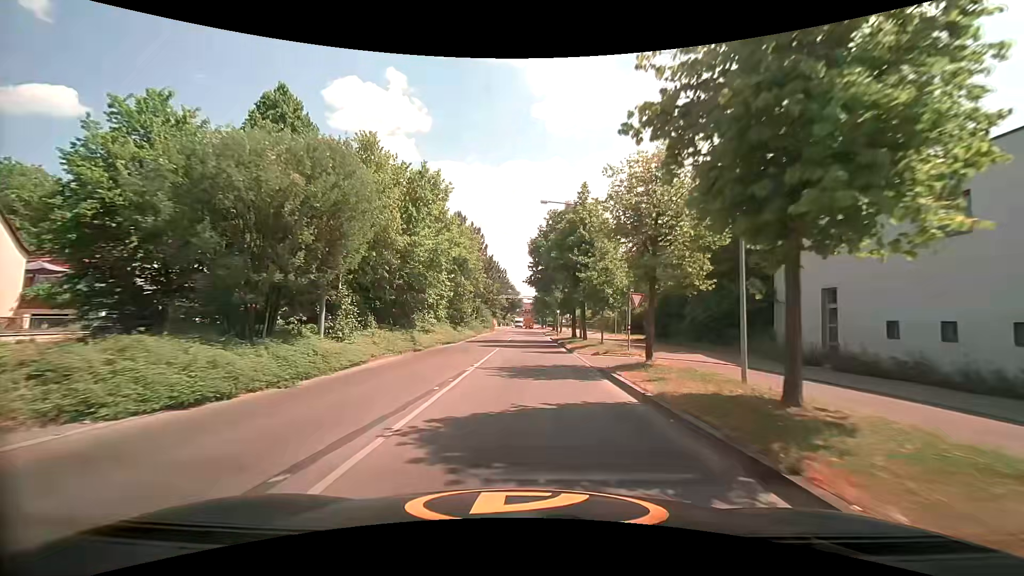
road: tertiary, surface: asphalt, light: Day
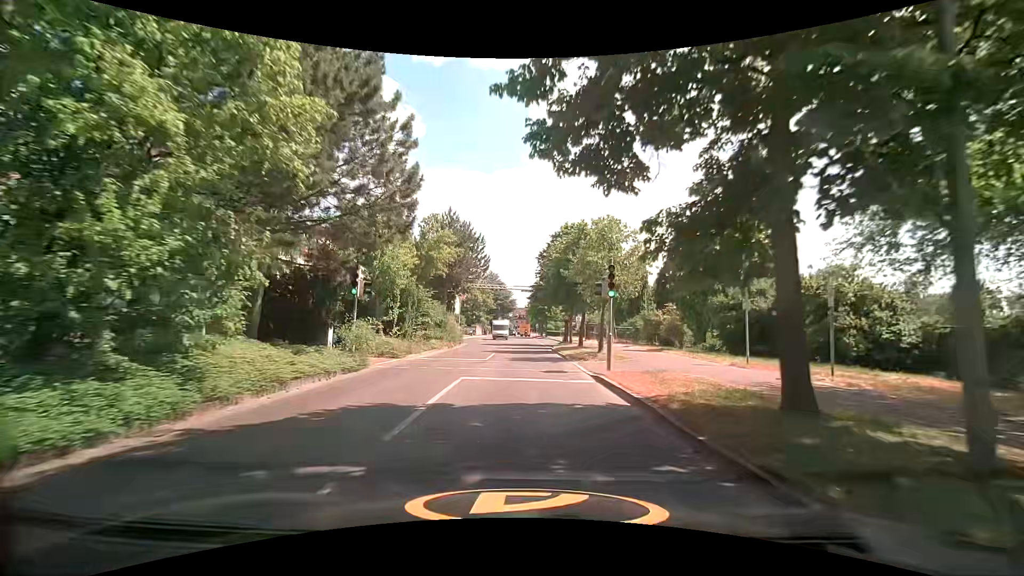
(+0.1, +32.4) m; +2°
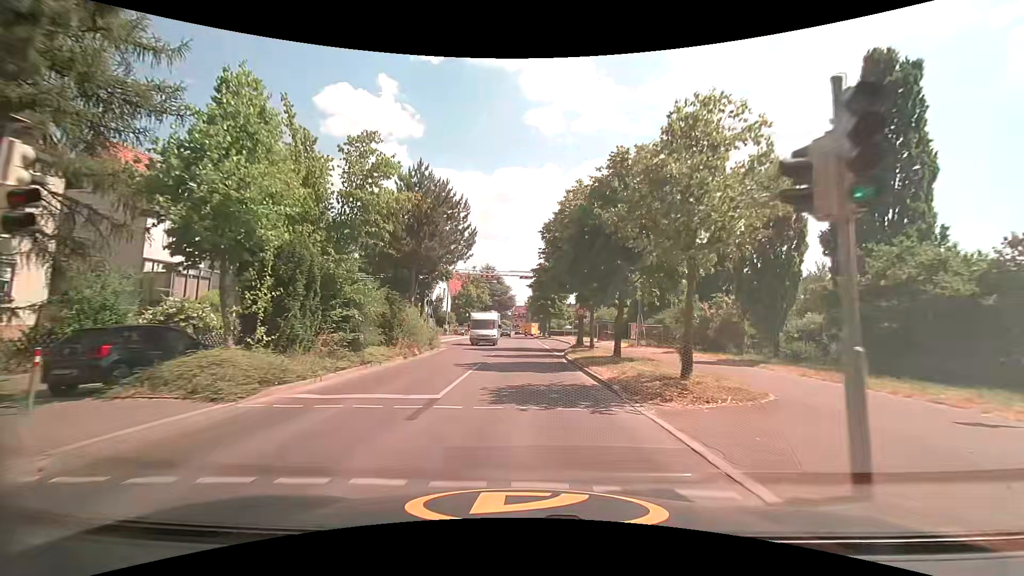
(-0.3, +12.4) m; 0°
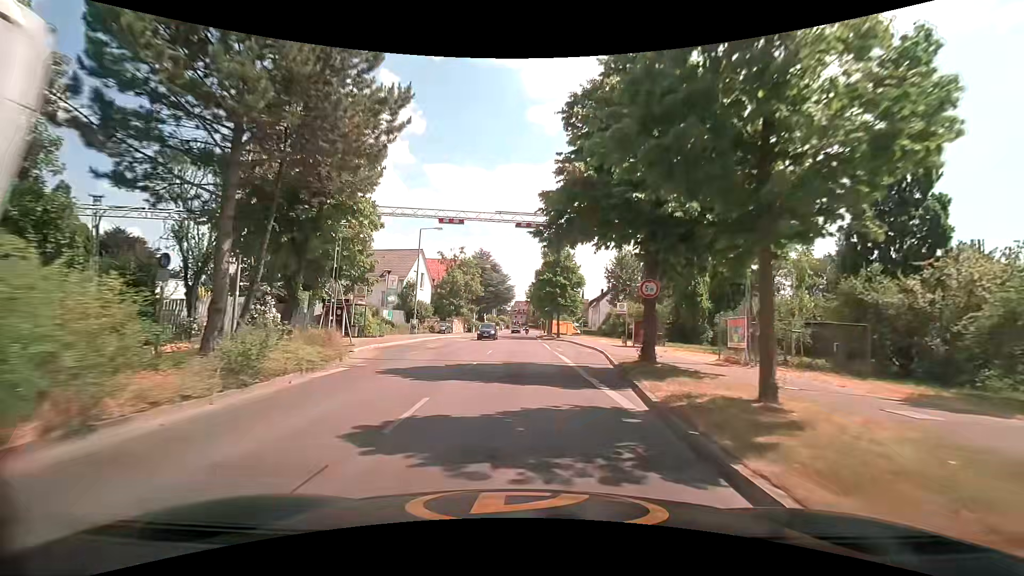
(-0.4, +19.3) m; -1°
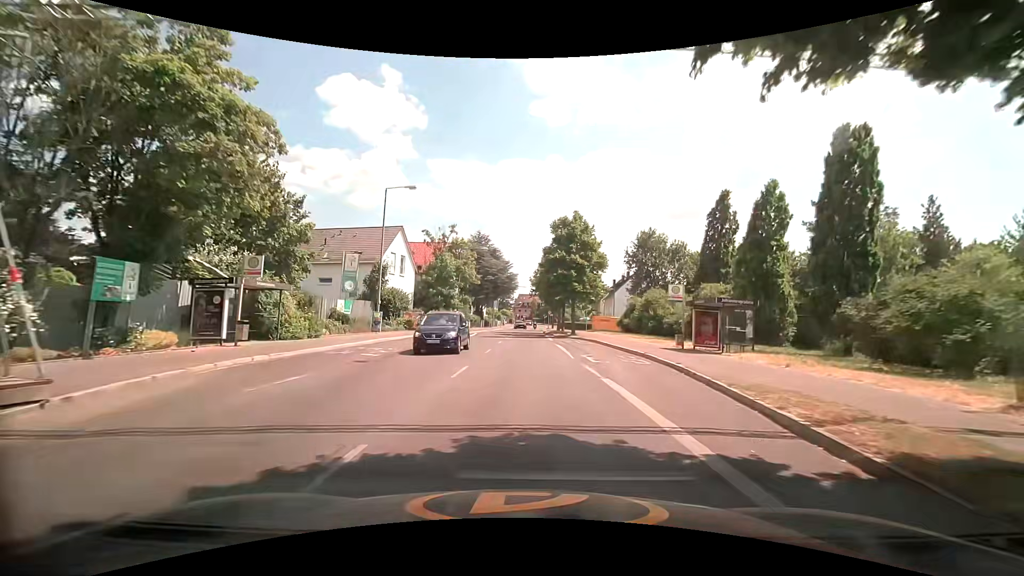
(-0.1, +13.1) m; -1°
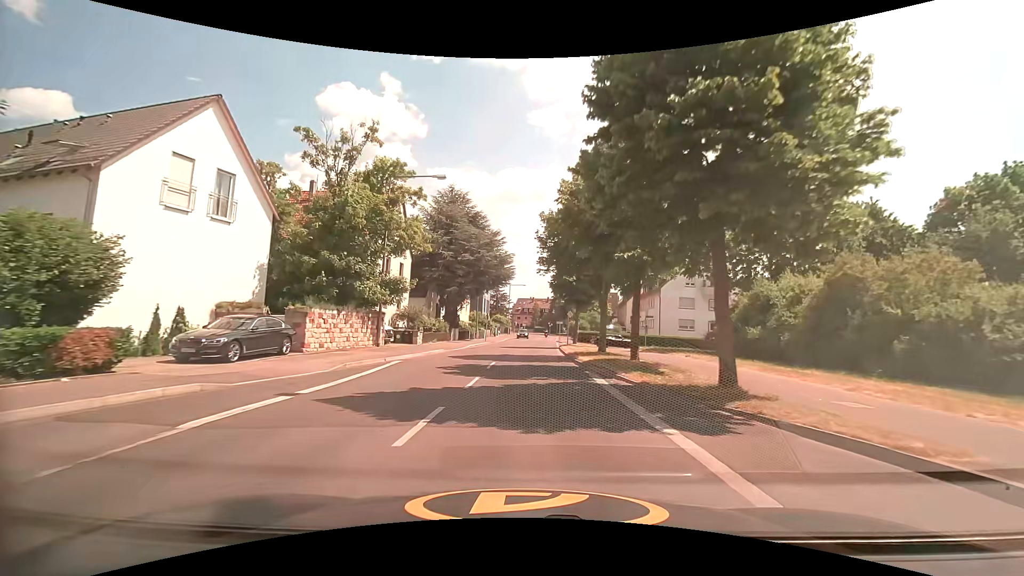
(+0.6, +33.0) m; +1°
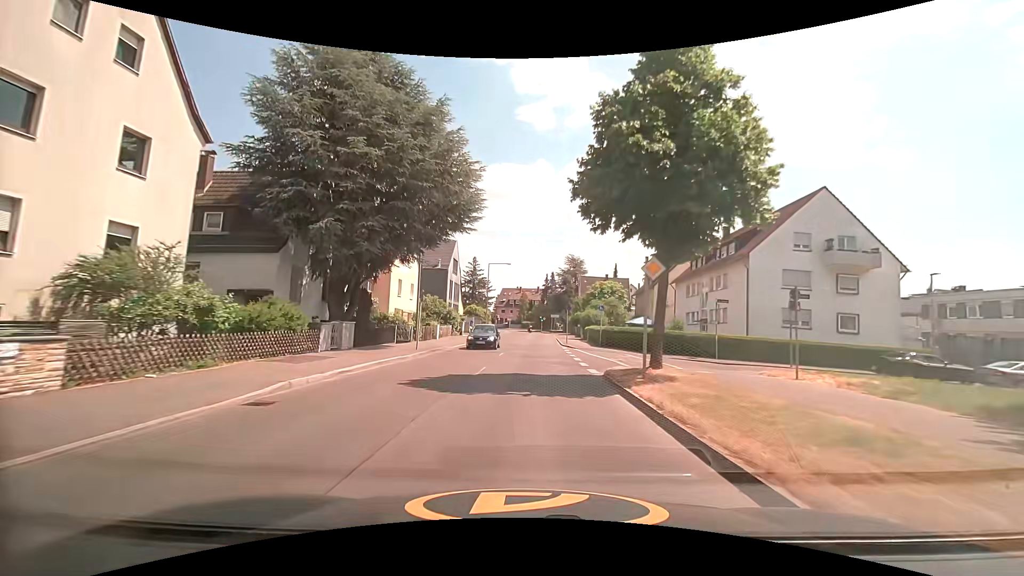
(+0.2, +28.7) m; +1°
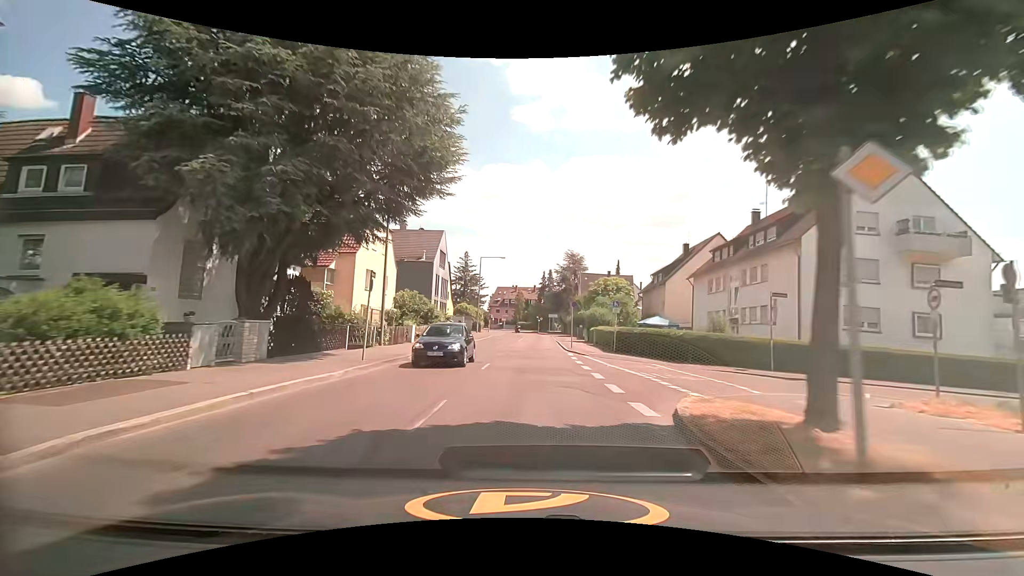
(0.0, +7.4) m; +1°
